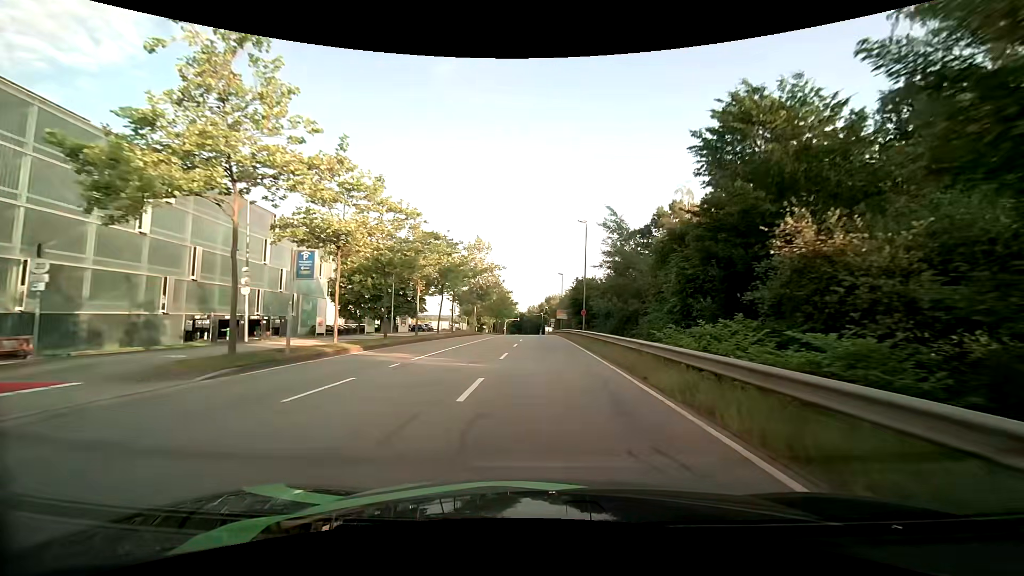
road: secondary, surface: asphalt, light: Day
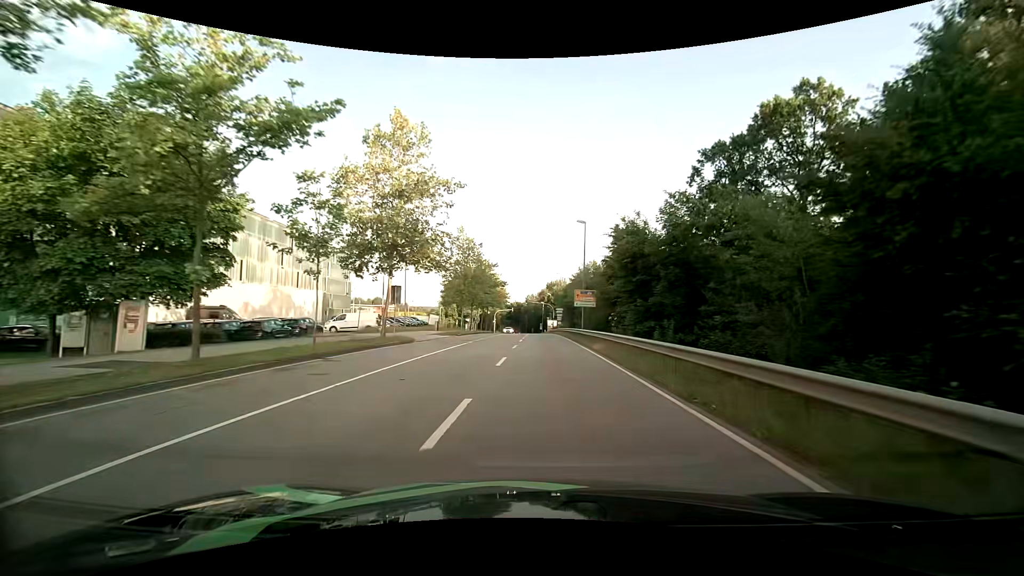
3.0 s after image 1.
(+0.1, +39.2) m; 0°
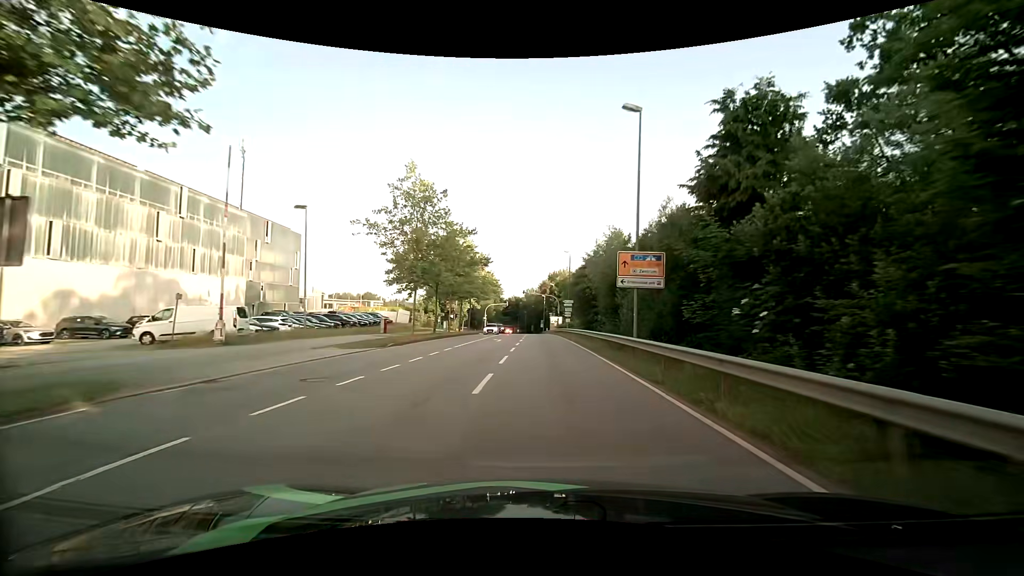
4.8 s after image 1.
(0.0, +23.1) m; 0°
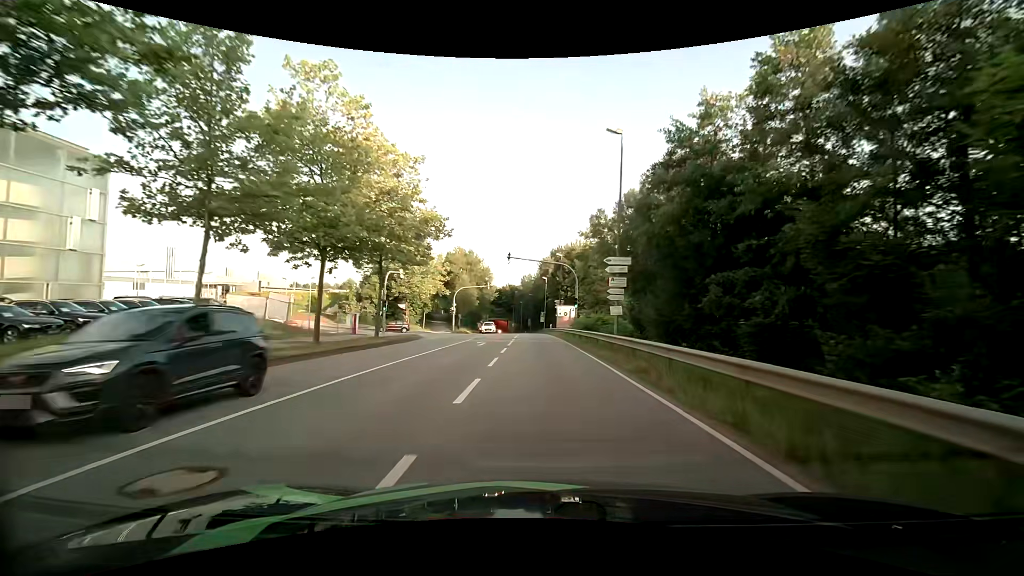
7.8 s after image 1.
(+0.1, +37.4) m; 0°
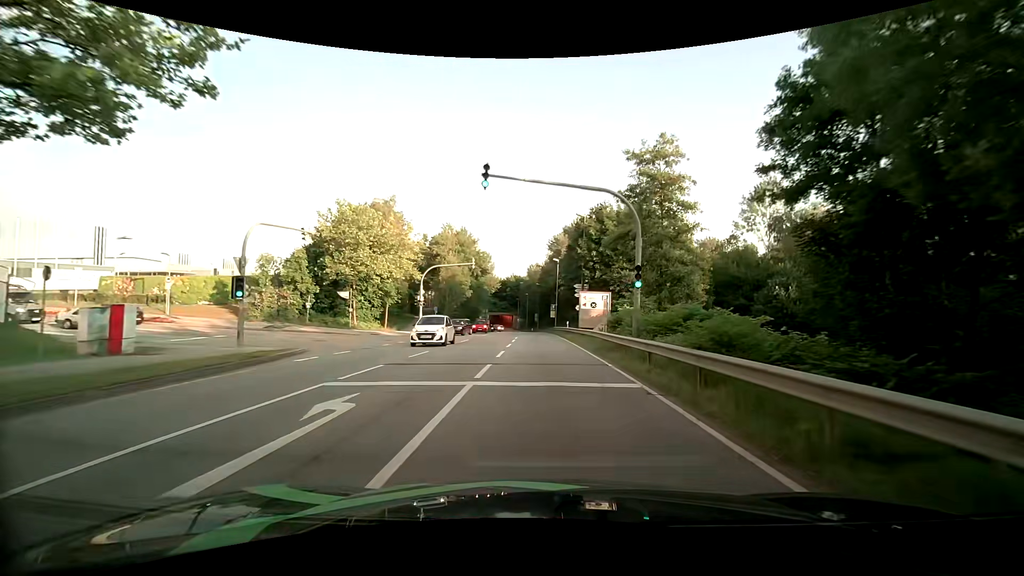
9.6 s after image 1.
(-0.1, +22.1) m; -1°
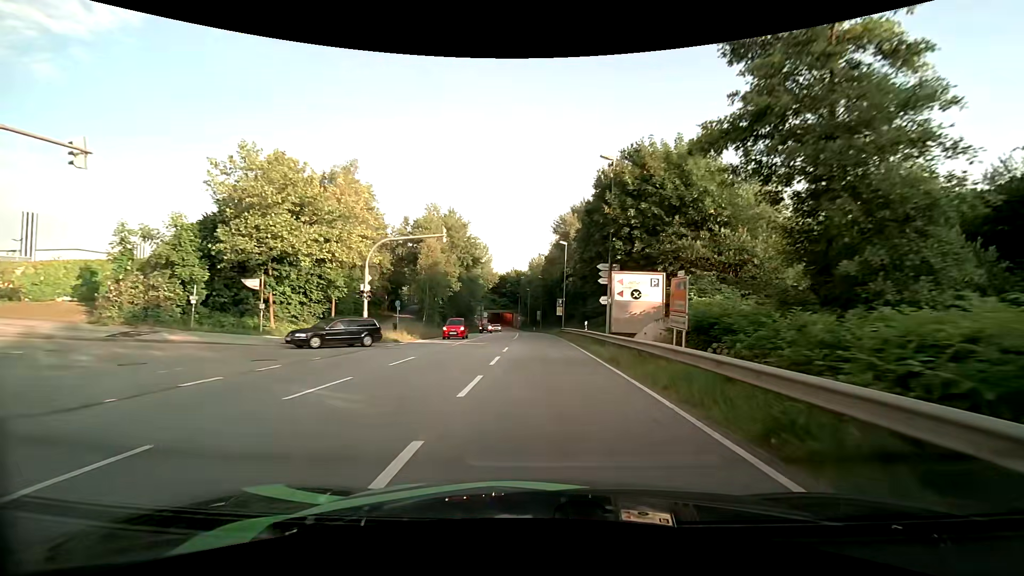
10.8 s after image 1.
(-0.1, +14.5) m; 0°
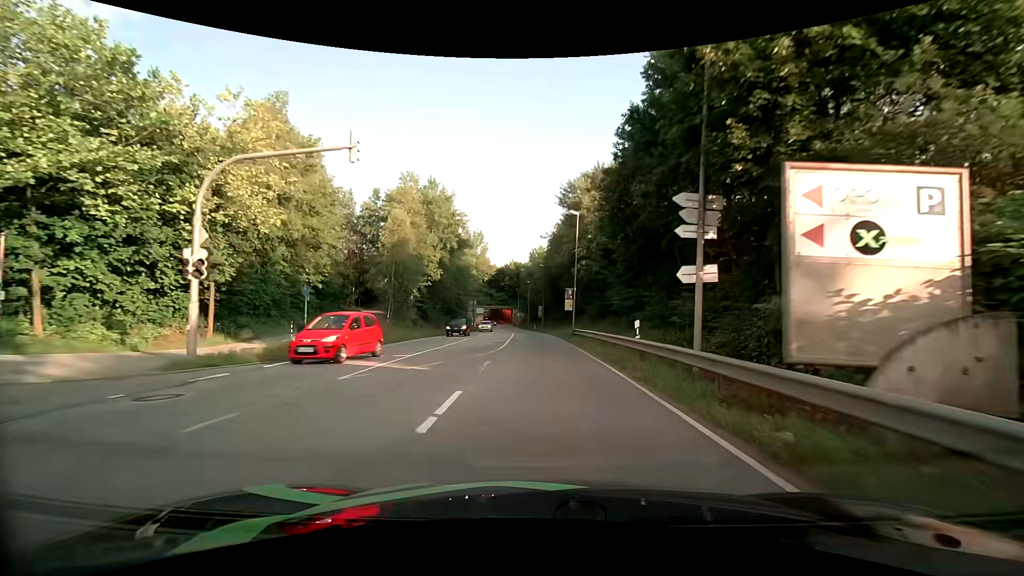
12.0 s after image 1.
(0.0, +14.6) m; +1°
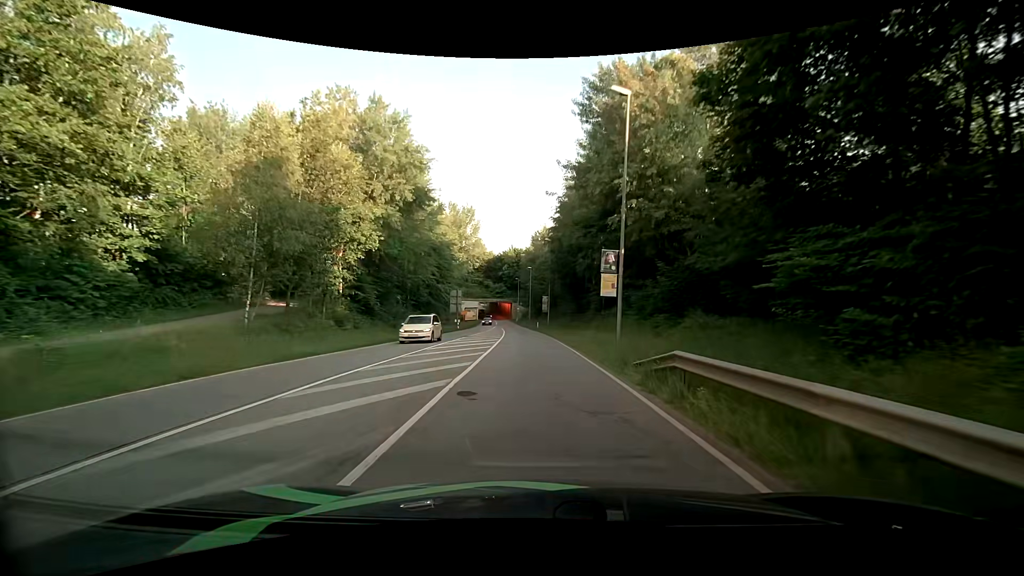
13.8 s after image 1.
(-0.5, +21.9) m; -1°
(0, +10) (0, +20) (-1, +30) (-1, +40) (-2, +50) (-3, +60) (-3, +70) (-4, +80) (-5, +90) (-7, +100) m
